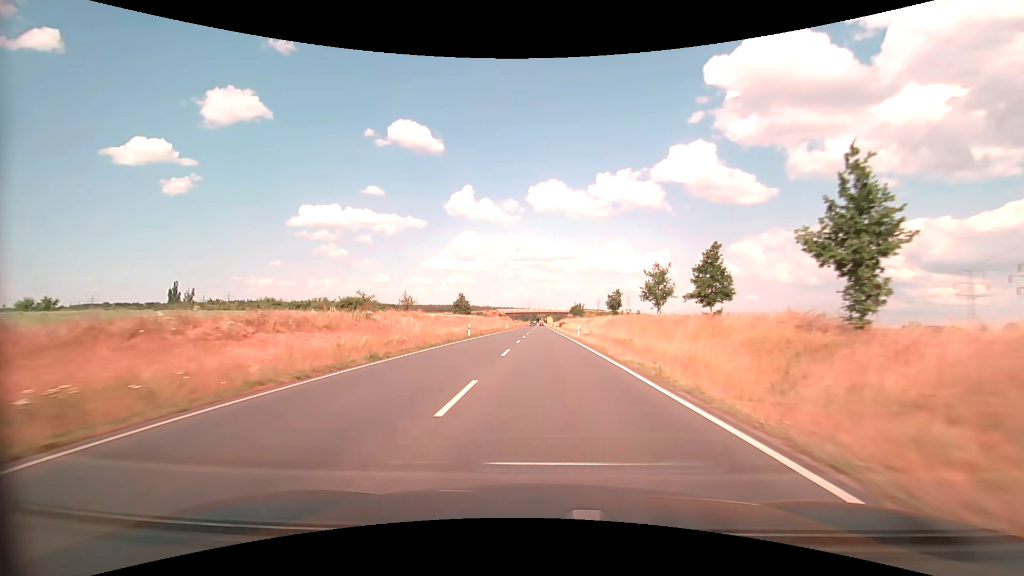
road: primary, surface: asphalt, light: Day
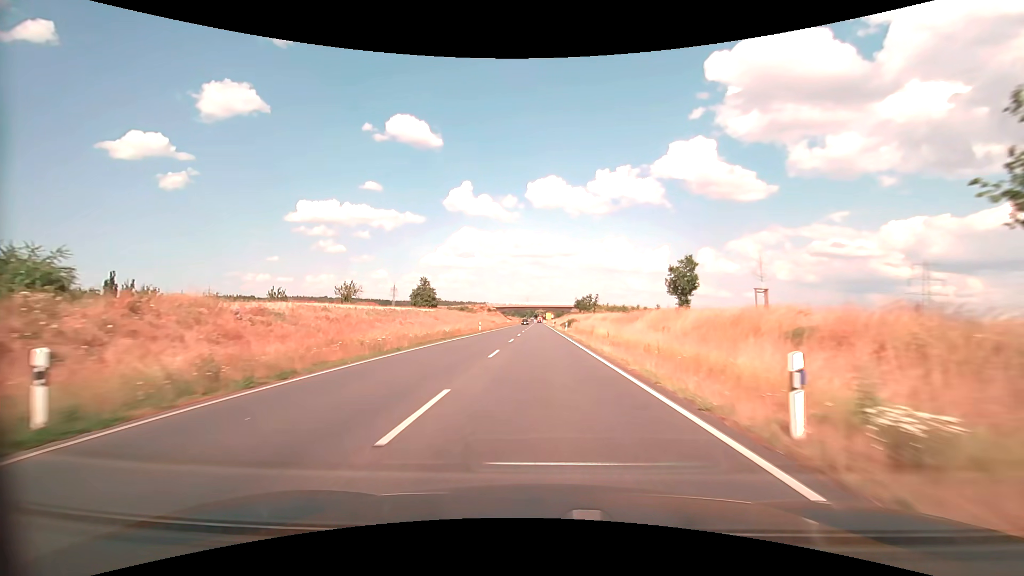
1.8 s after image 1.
(0.0, +37.9) m; 0°
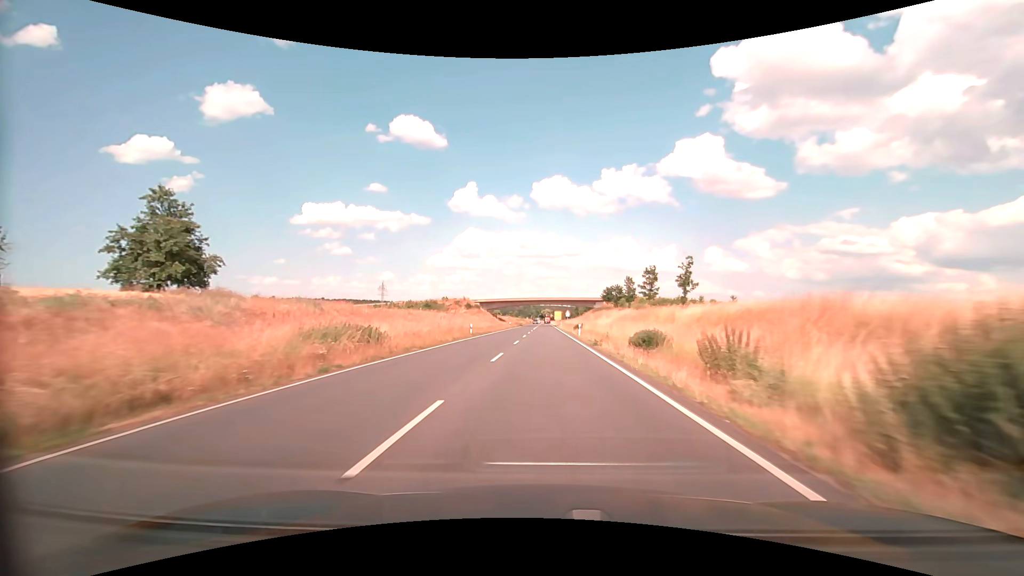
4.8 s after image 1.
(-0.3, +61.2) m; -1°
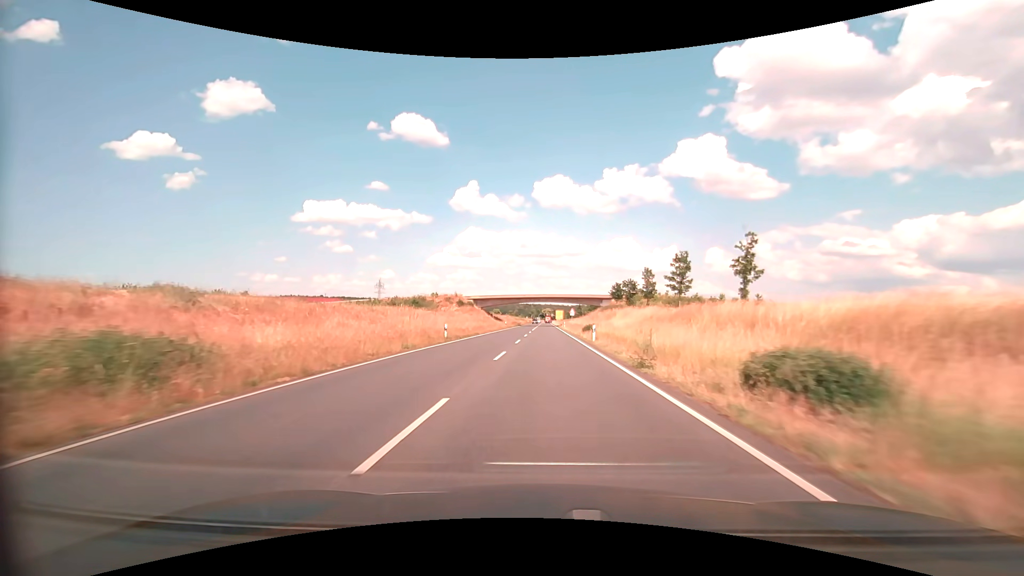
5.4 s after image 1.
(0.0, +11.9) m; 0°
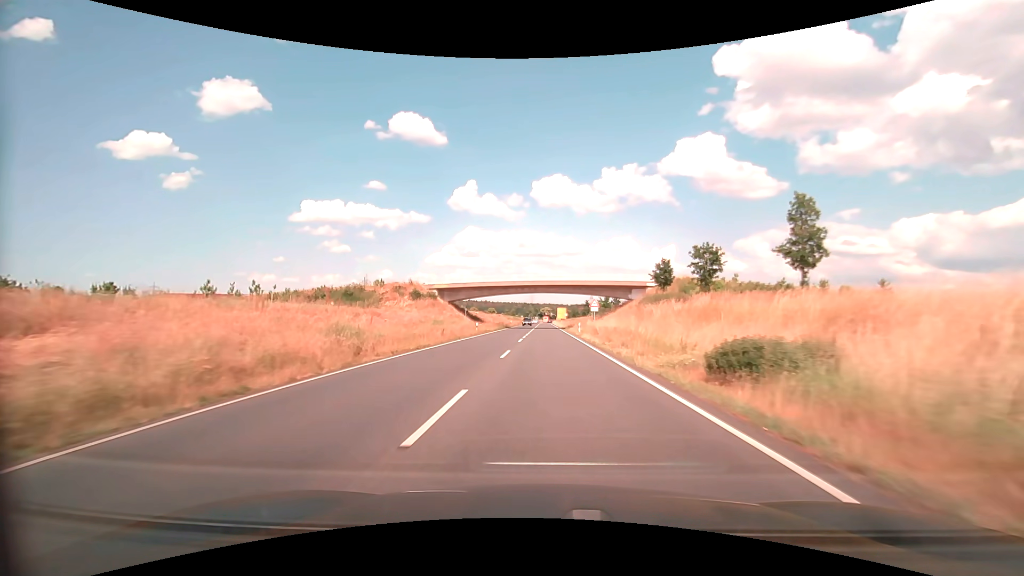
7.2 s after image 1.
(+0.1, +35.0) m; 0°
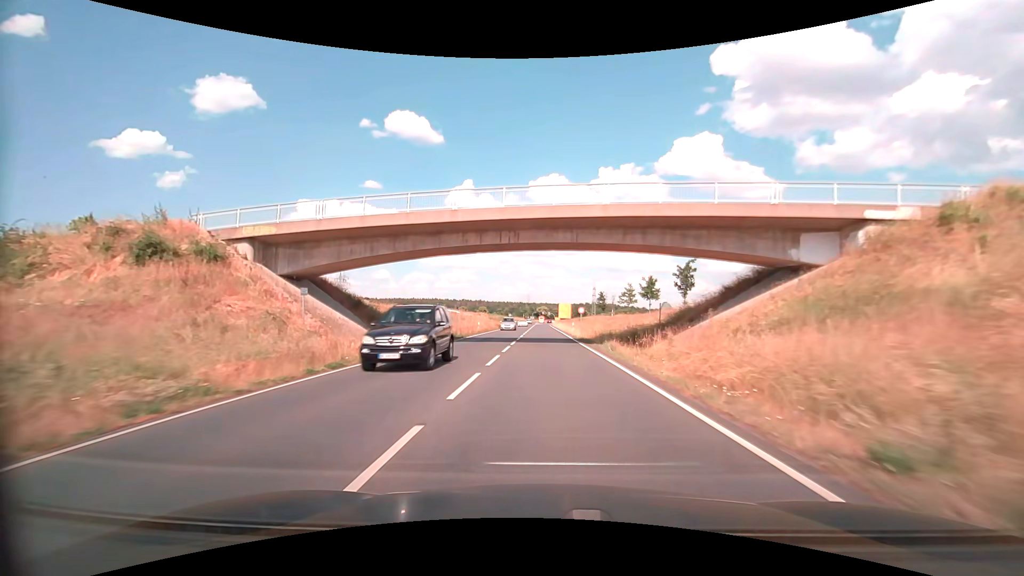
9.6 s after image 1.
(+0.2, +45.0) m; 0°
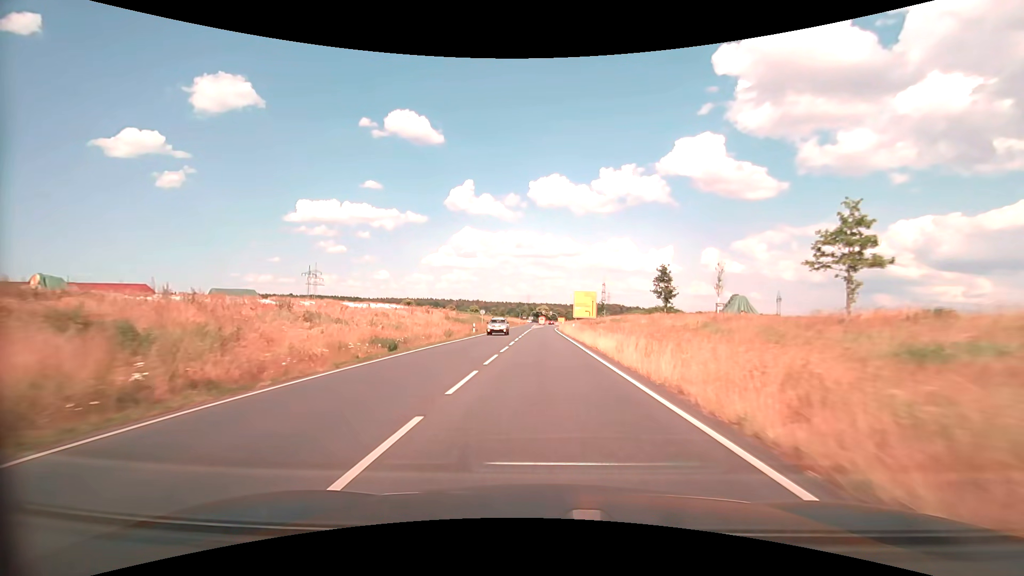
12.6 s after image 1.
(0.0, +53.4) m; 0°
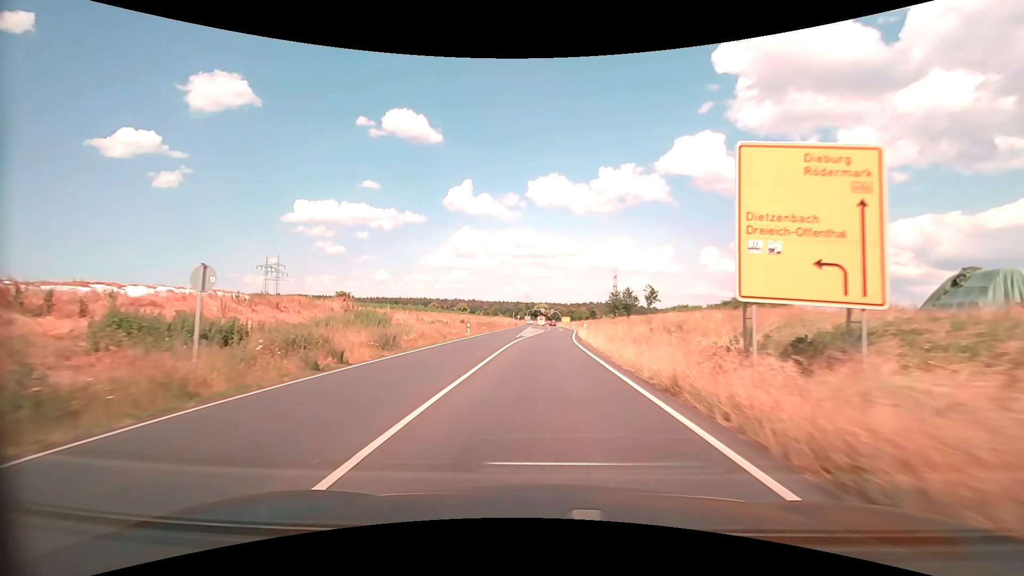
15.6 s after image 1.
(0.0, +51.6) m; 0°
(0, +10) (0, +20) (0, +30) (+1, +40) (+1, +50) (+2, +60) (+2, +70) (+3, +80) (+3, +90) (+3, +100) m
